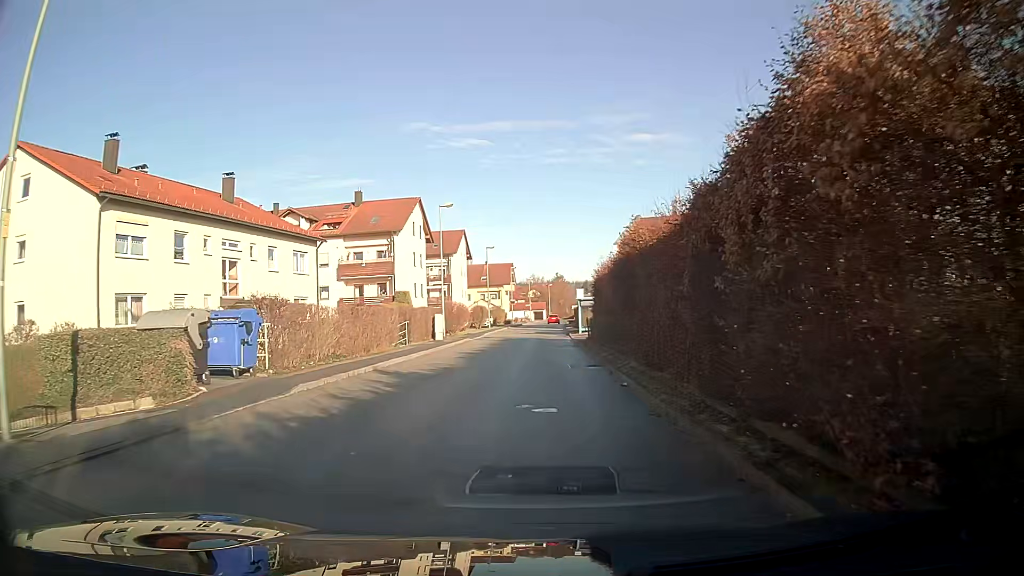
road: unclassified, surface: asphalt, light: Day
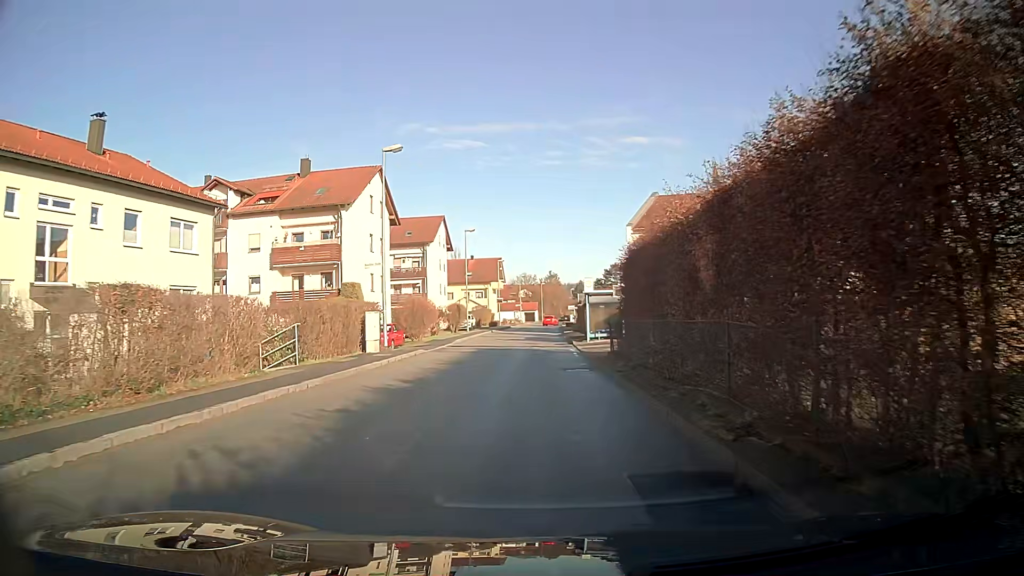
(+0.1, +13.8) m; +1°
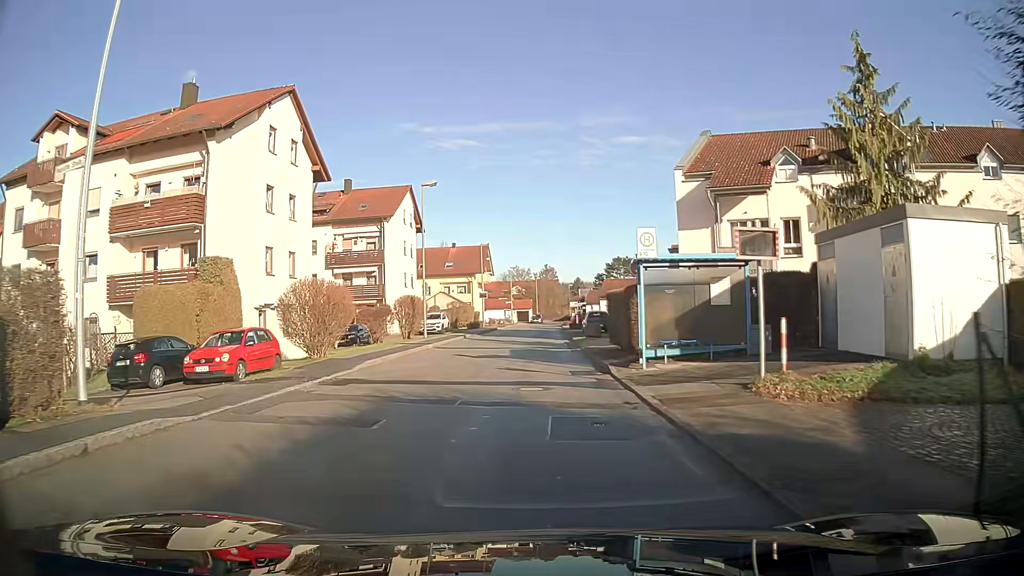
(+0.1, +18.5) m; +1°
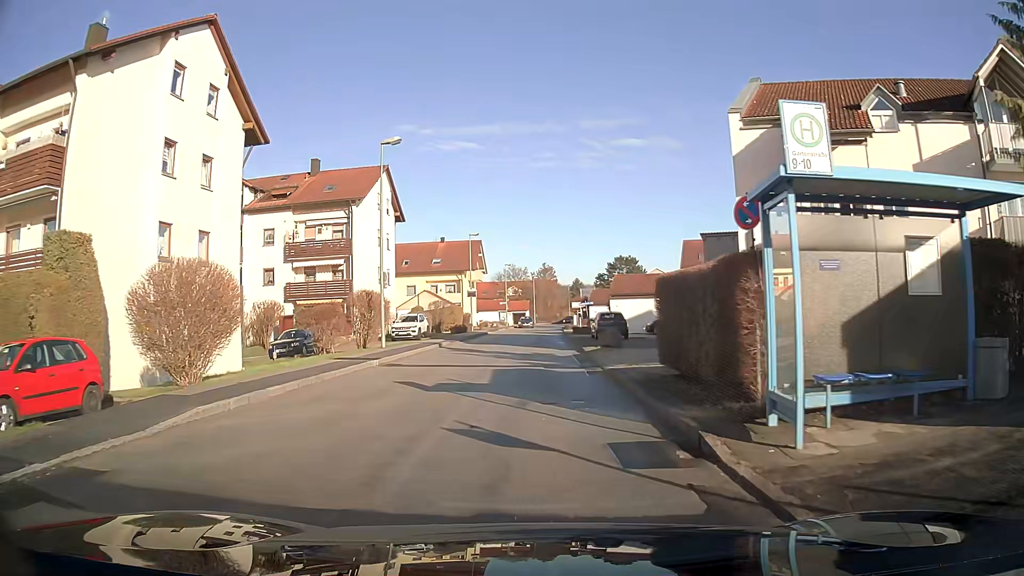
(0.0, +9.2) m; 0°
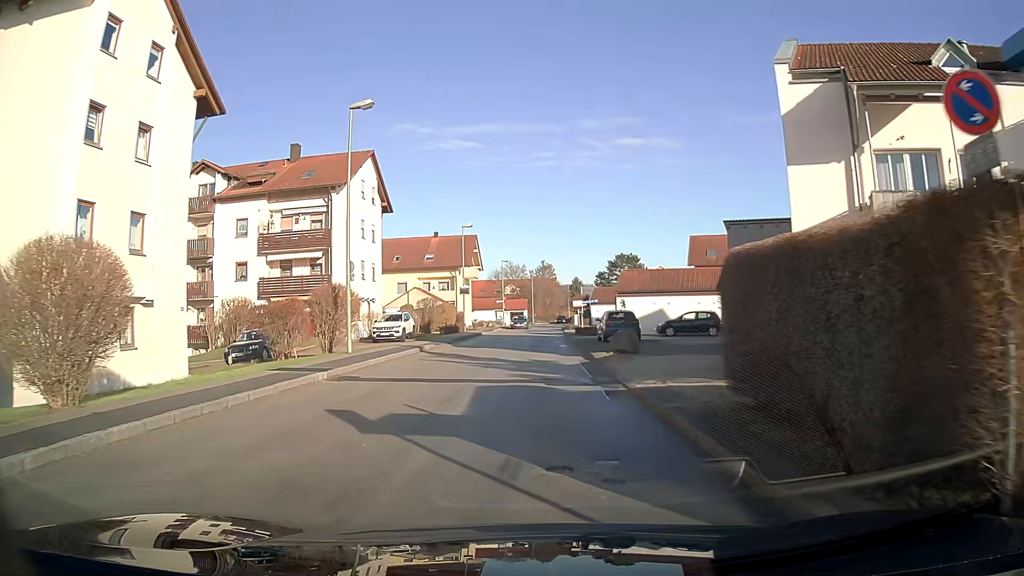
(0.0, +4.6) m; 0°
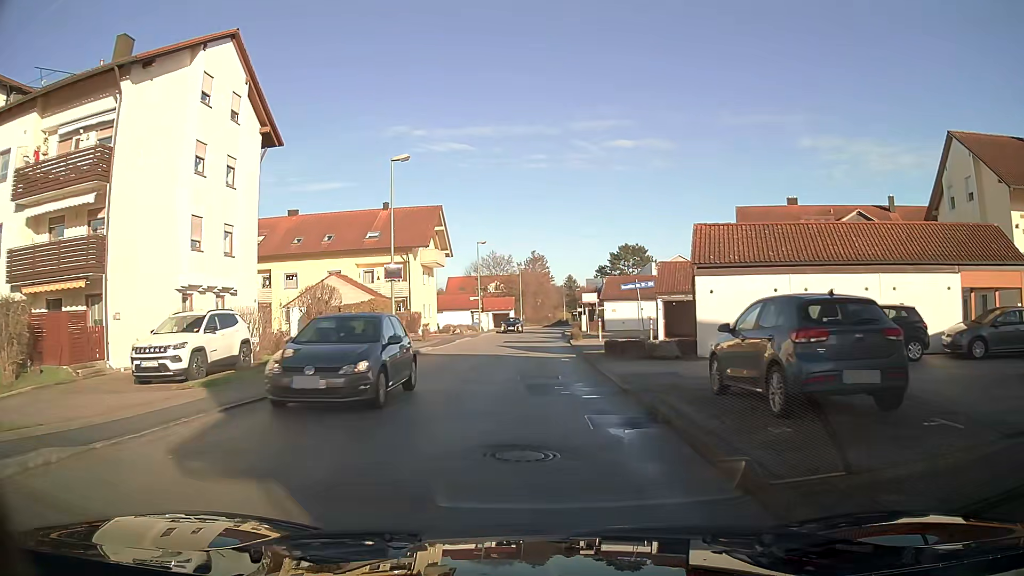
(+0.2, +23.1) m; +1°
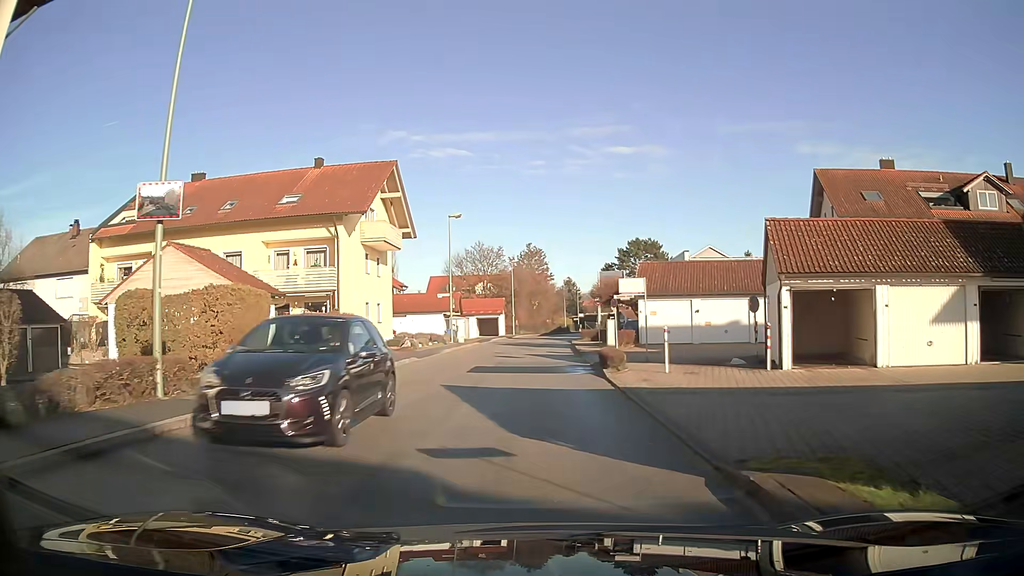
(0.0, +18.5) m; +1°
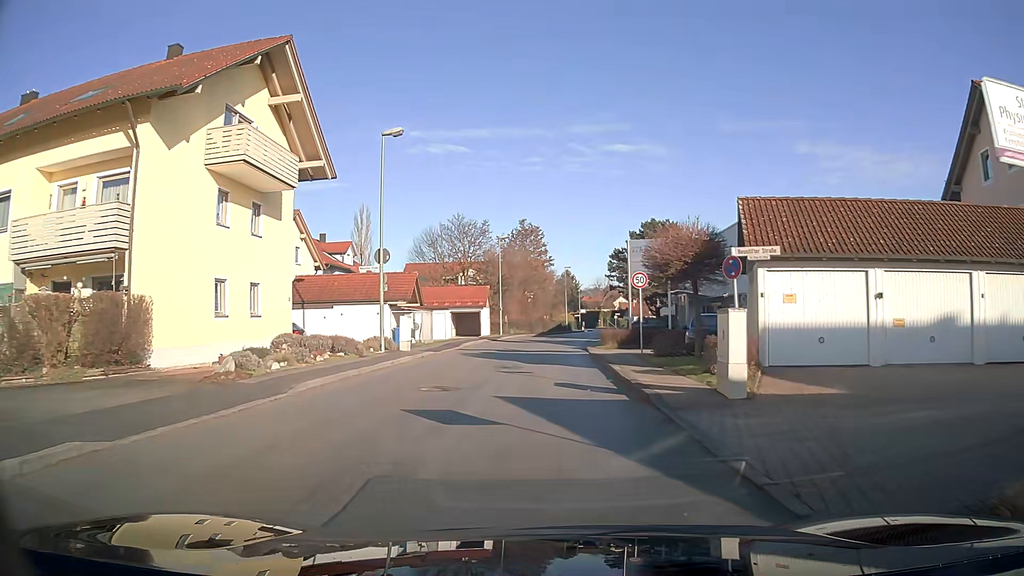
(0.0, +18.5) m; +1°
(0, +10) (0, +20) (+1, +30) (+1, +40) (+3, +50) (+5, +60) (+7, +69) (+9, +79) (+11, +89) (+13, +99) m
